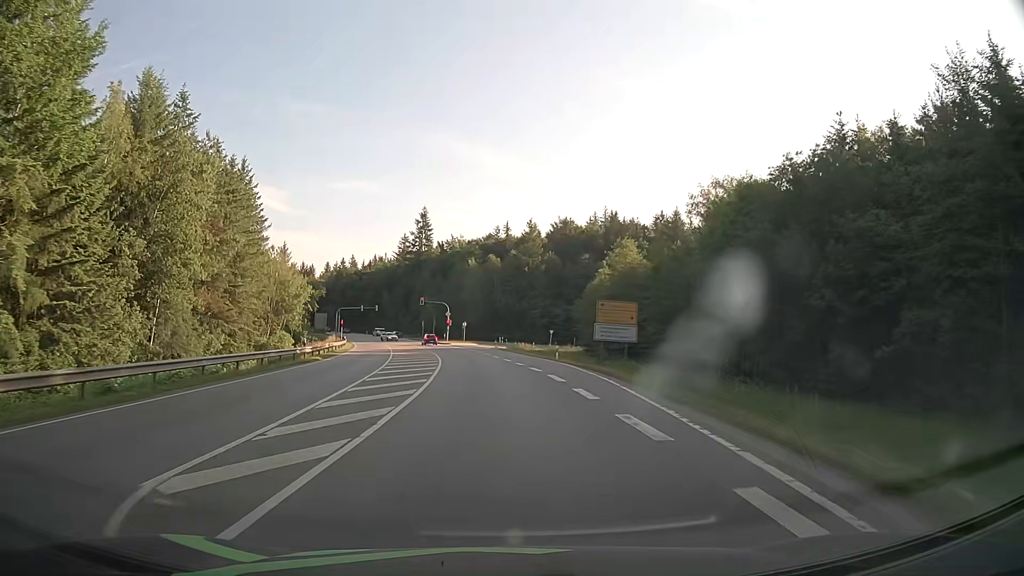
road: secondary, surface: asphalt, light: Day
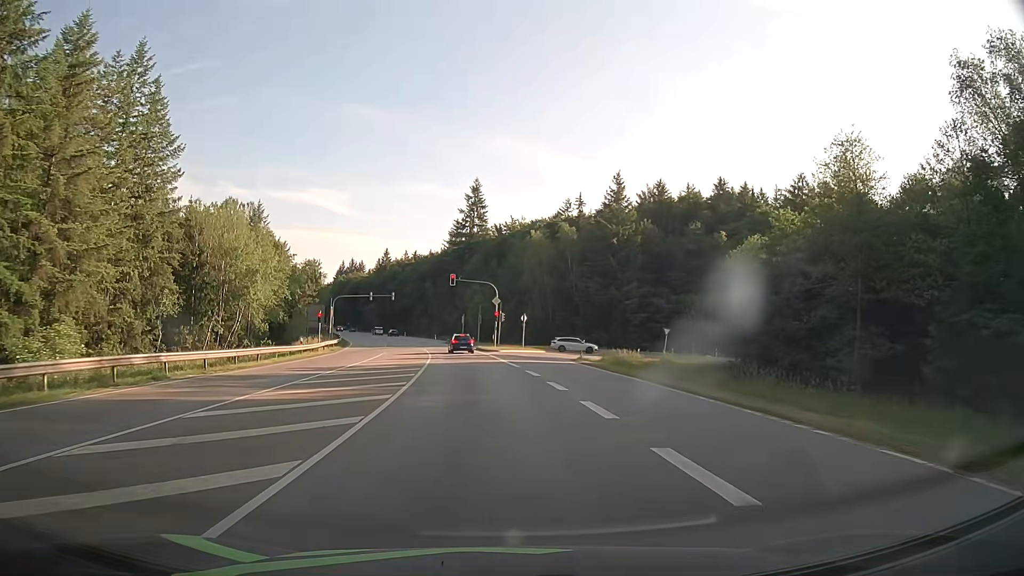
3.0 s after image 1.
(-1.7, +39.3) m; -6°
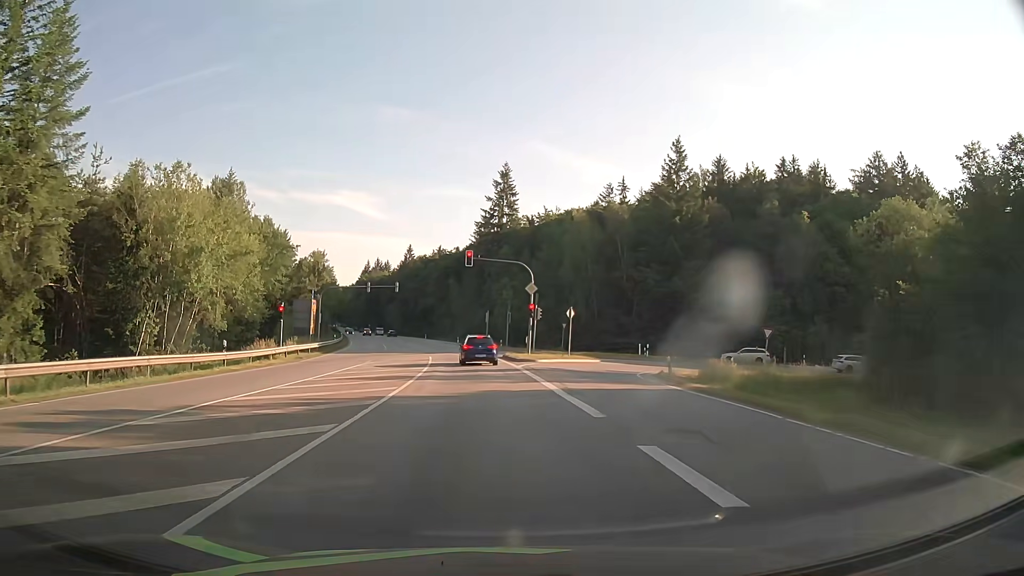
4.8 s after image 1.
(-0.3, +17.5) m; -3°
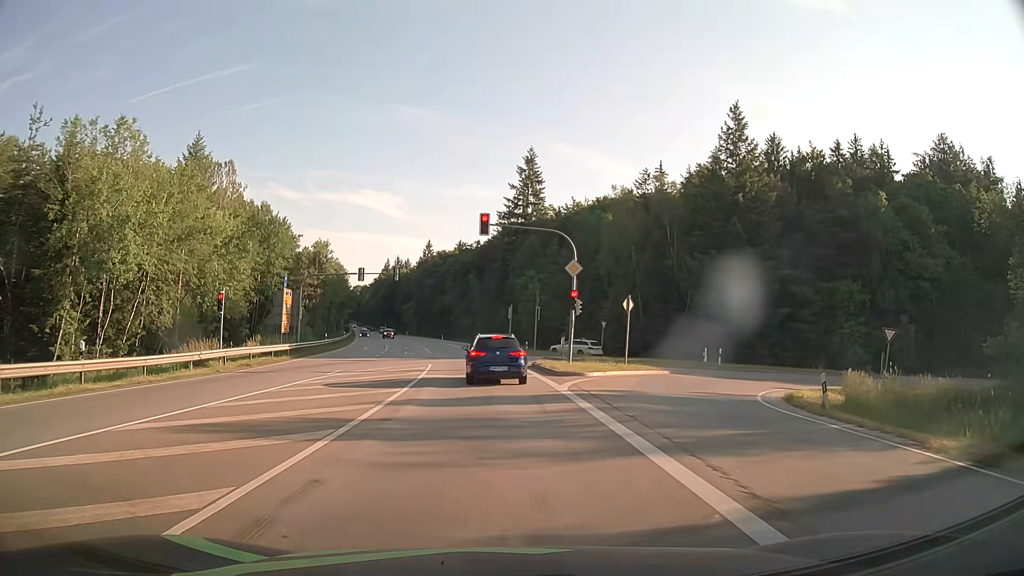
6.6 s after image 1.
(-0.2, +12.4) m; -2°
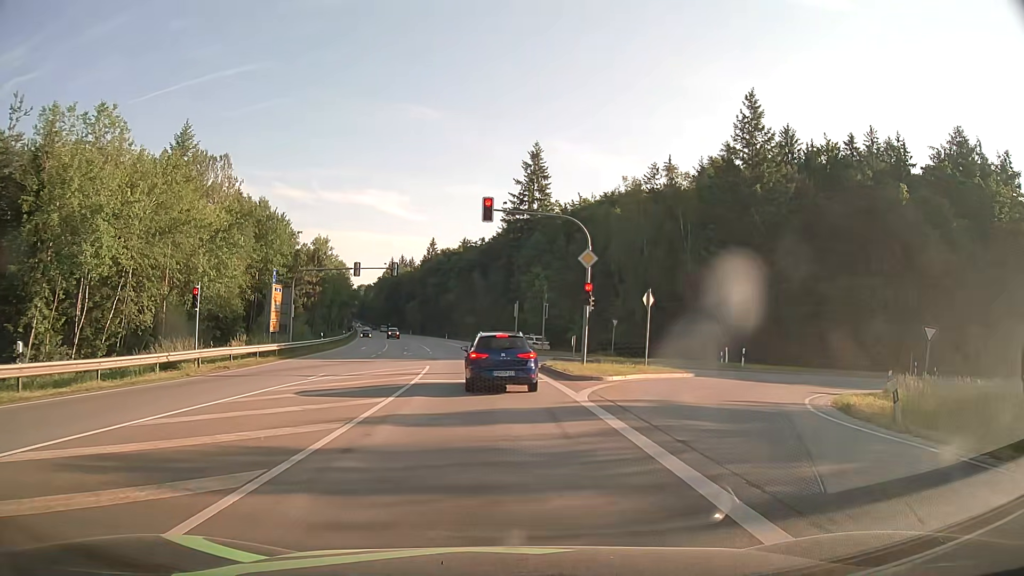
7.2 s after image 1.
(0.0, +3.1) m; -1°
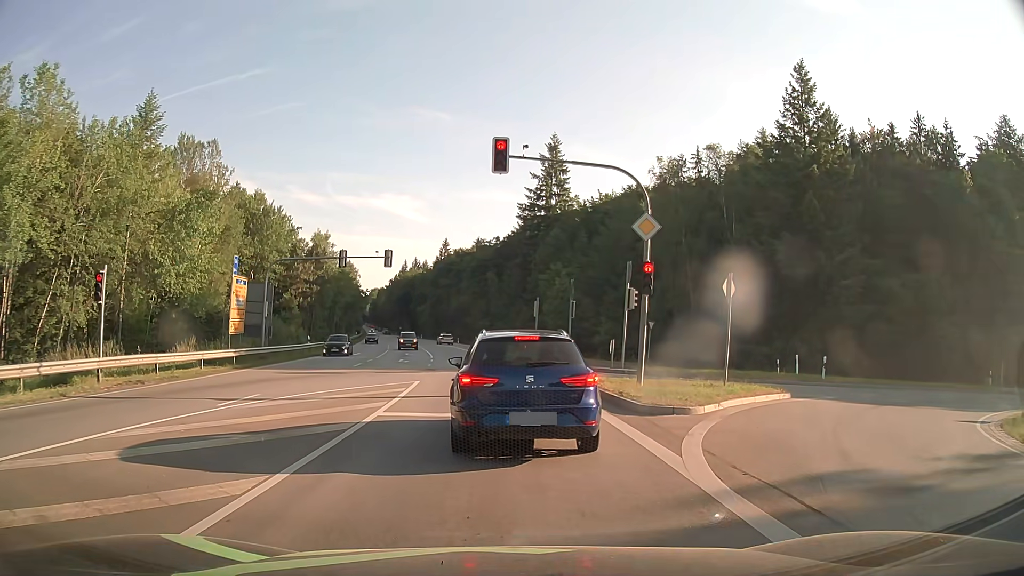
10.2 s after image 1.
(-0.1, +7.8) m; -3°
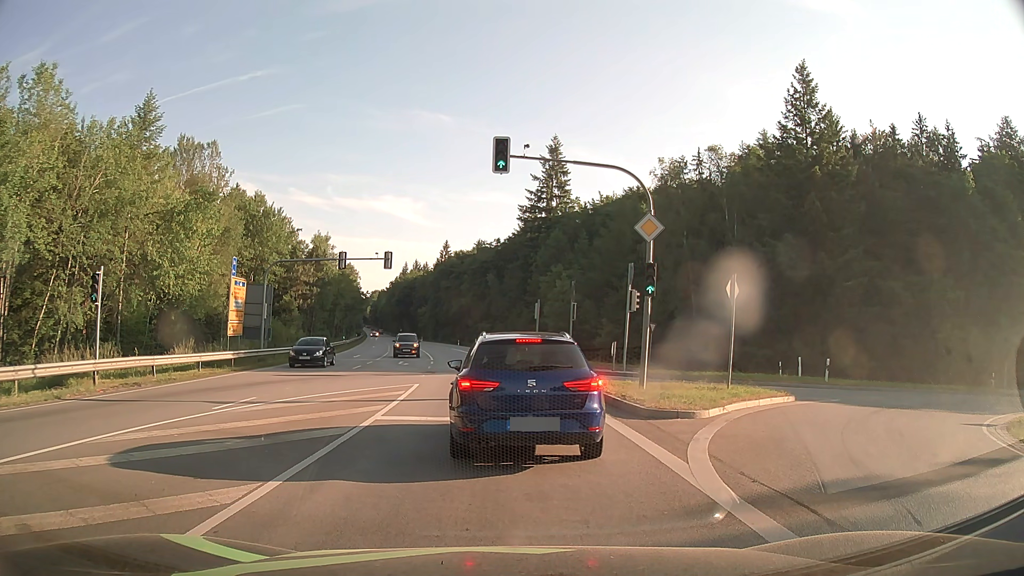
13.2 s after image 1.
(0.0, +0.3) m; 0°
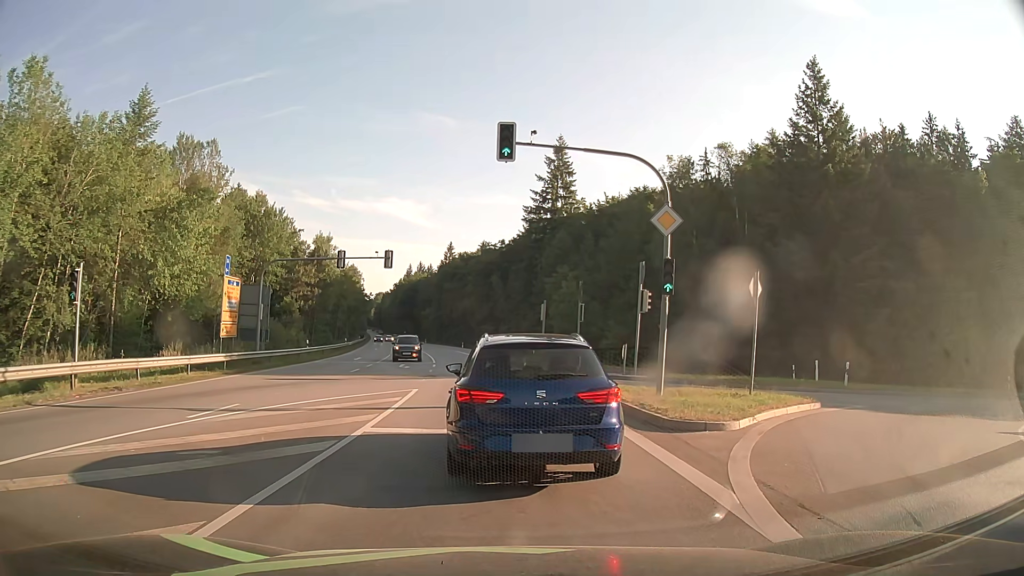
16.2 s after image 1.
(0.0, +1.5) m; 0°
(0, +10) (0, +20) (-1, +30) (-1, +40) (-2, +50) (-3, +60) (-4, +70) (-6, +80) (-7, +90) (-9, +99) m
